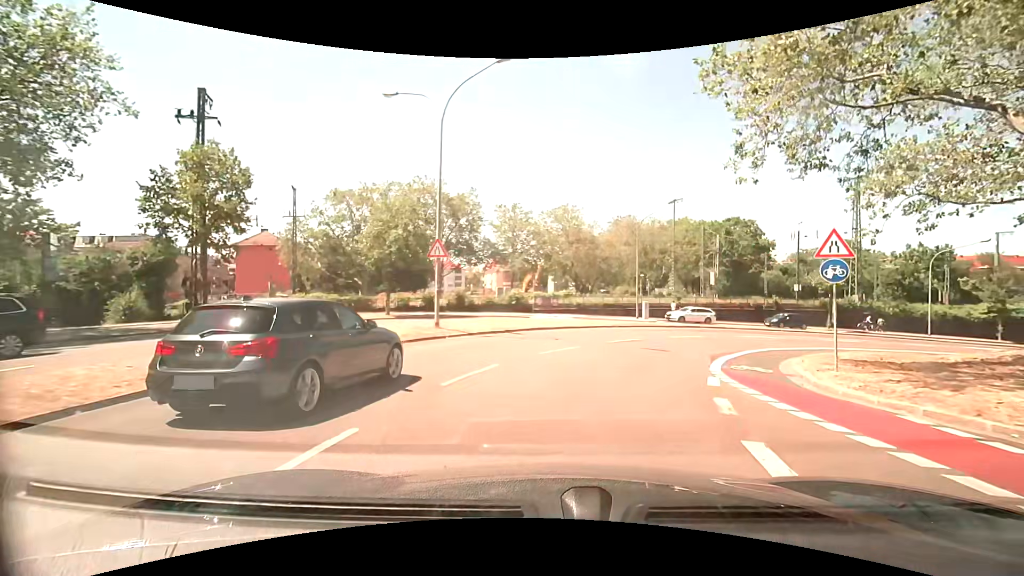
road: secondary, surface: asphalt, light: Day
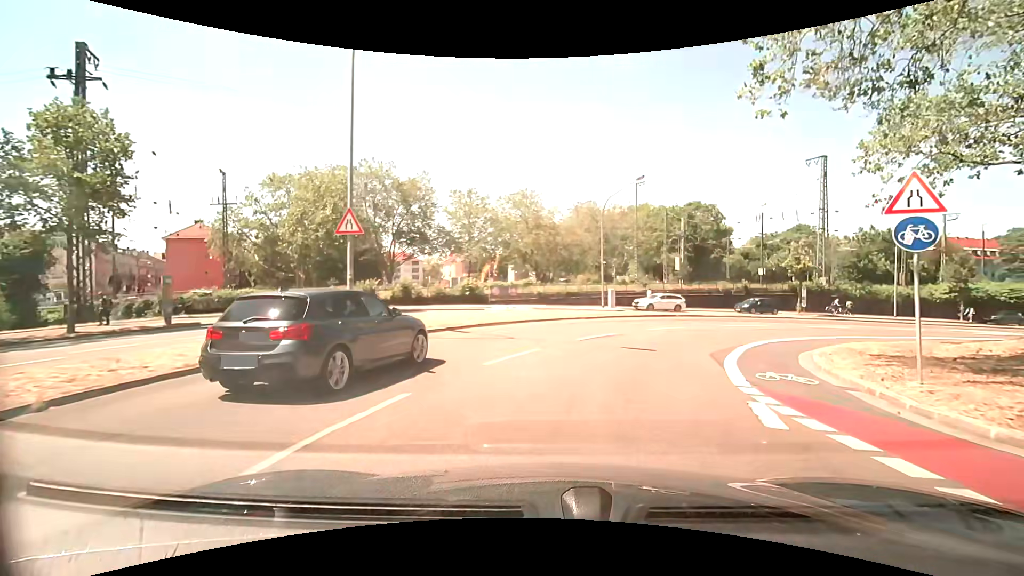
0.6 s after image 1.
(+0.2, +4.5) m; +5°
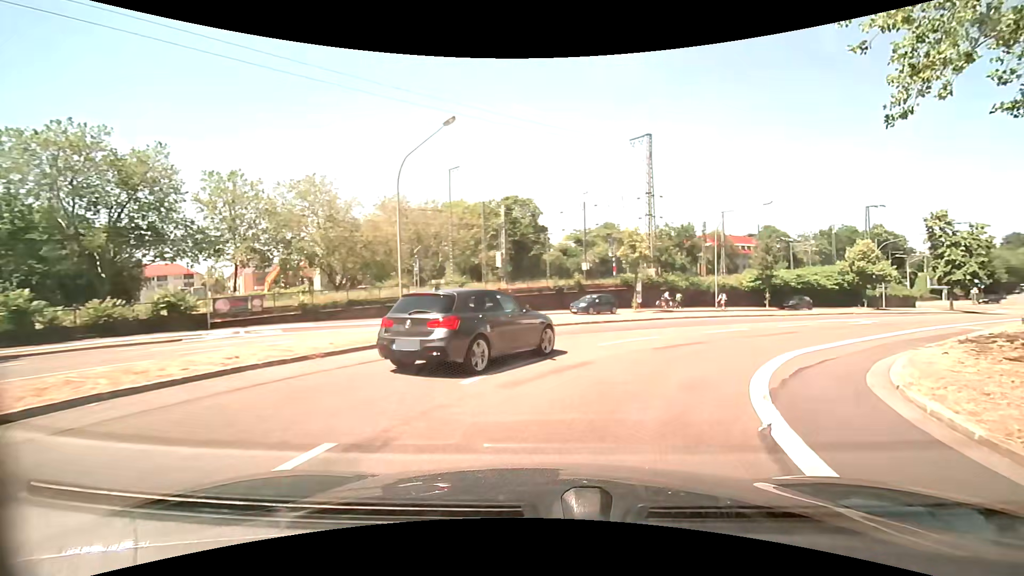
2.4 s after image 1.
(+2.1, +13.1) m; +21°
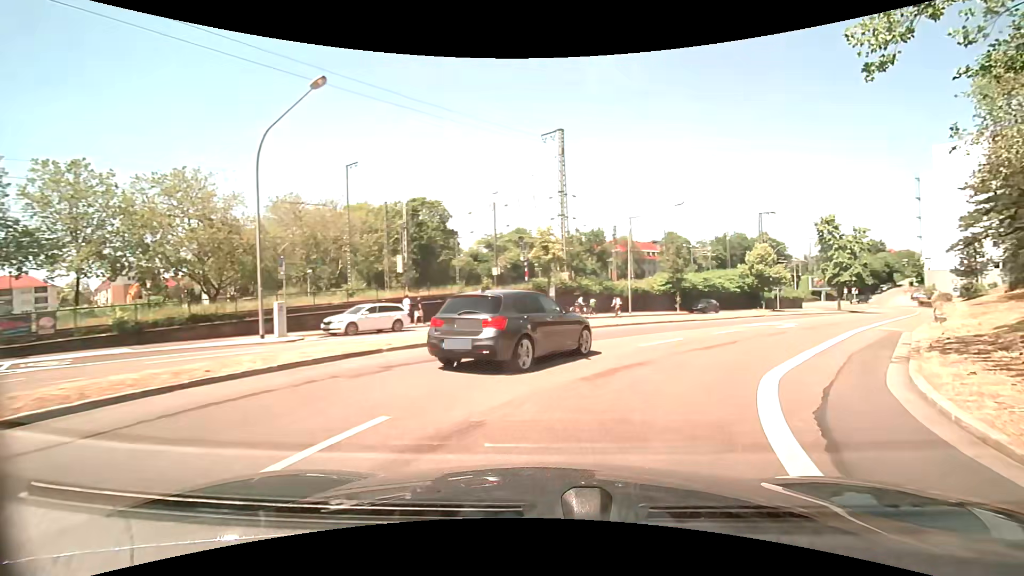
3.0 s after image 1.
(+0.4, +4.6) m; +9°
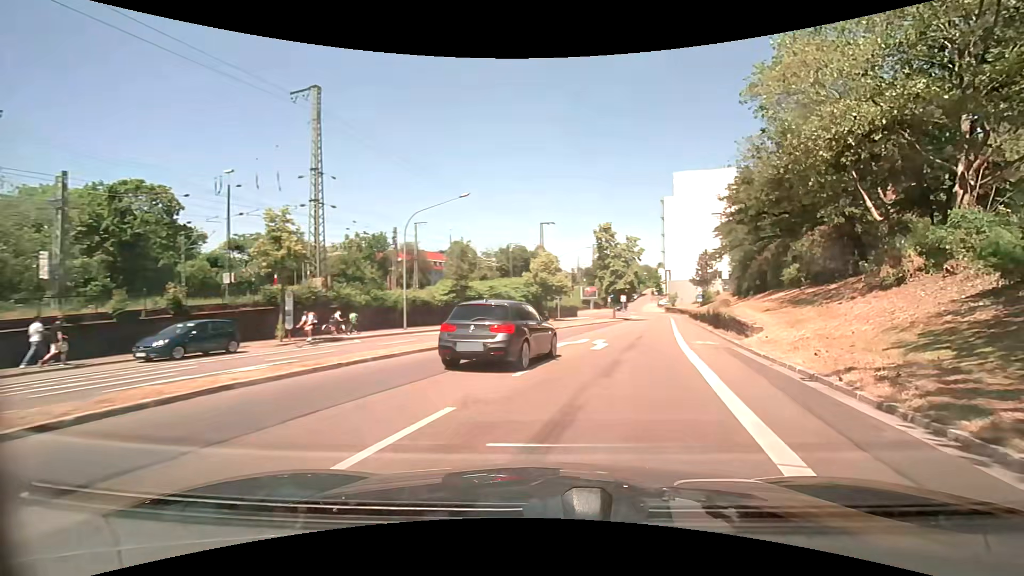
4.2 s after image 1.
(+2.1, +9.8) m; +24°
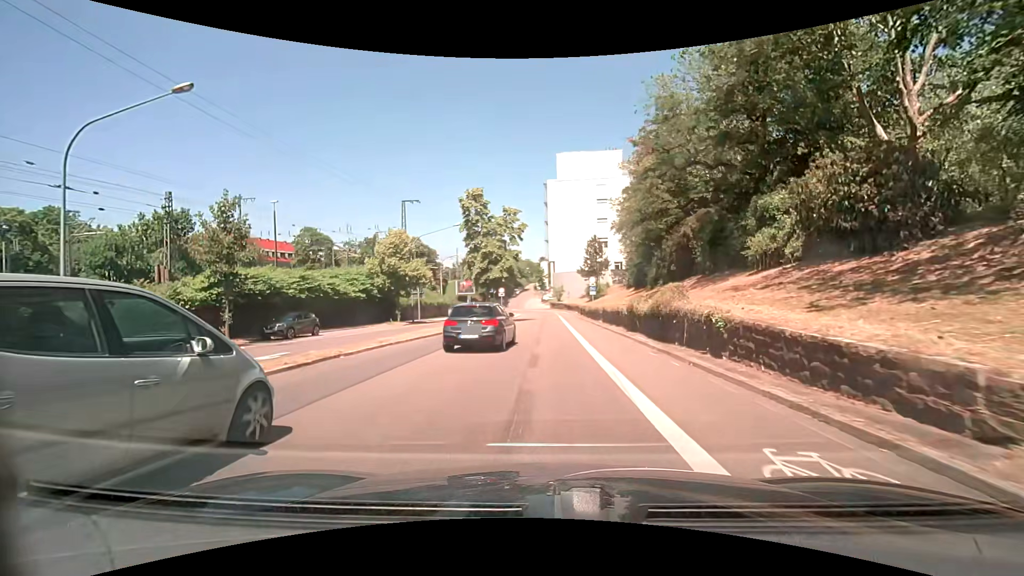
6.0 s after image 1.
(+2.8, +16.6) m; +13°
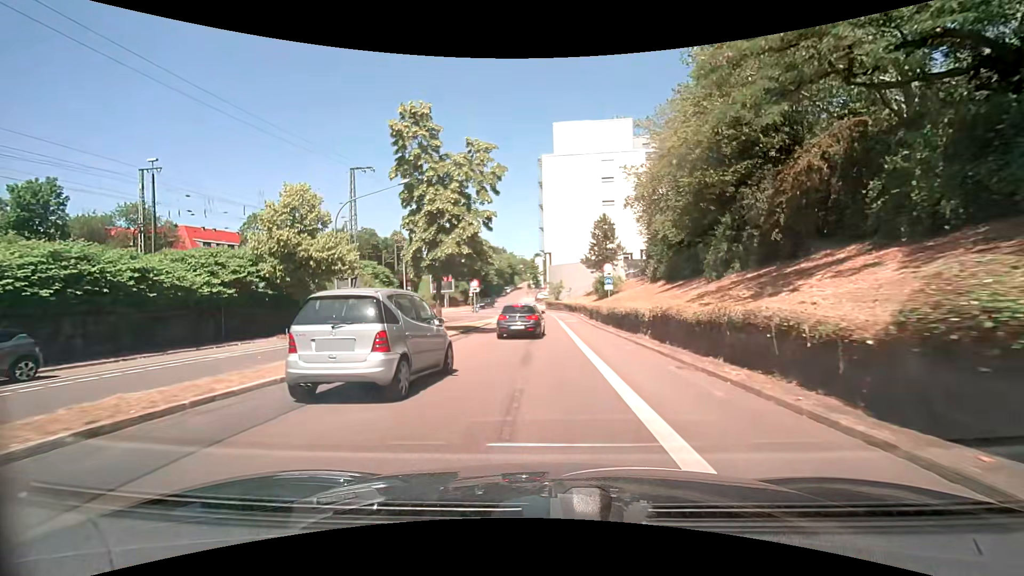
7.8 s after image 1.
(+0.1, +17.9) m; +1°
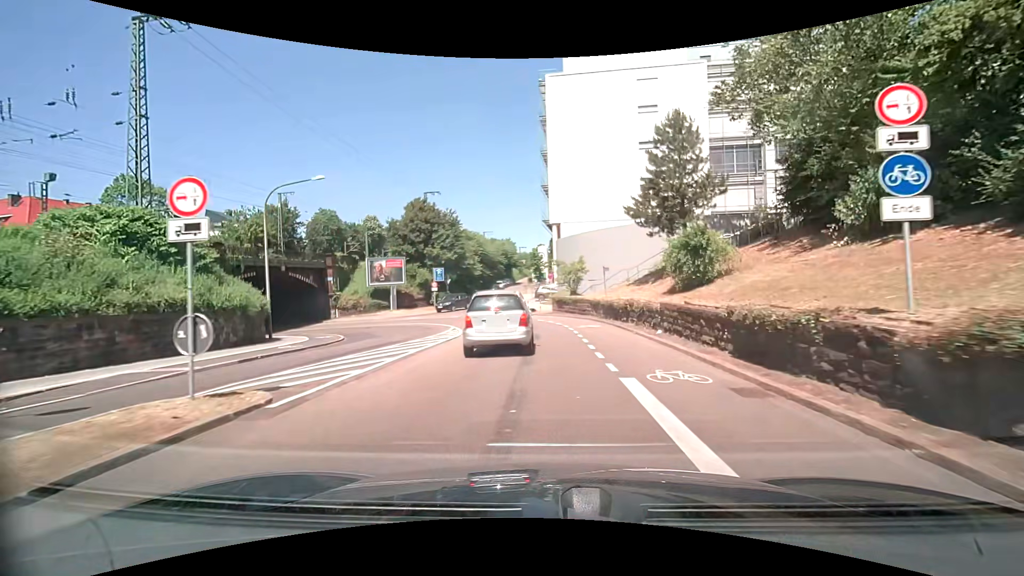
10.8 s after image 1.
(-0.2, +30.5) m; -1°
